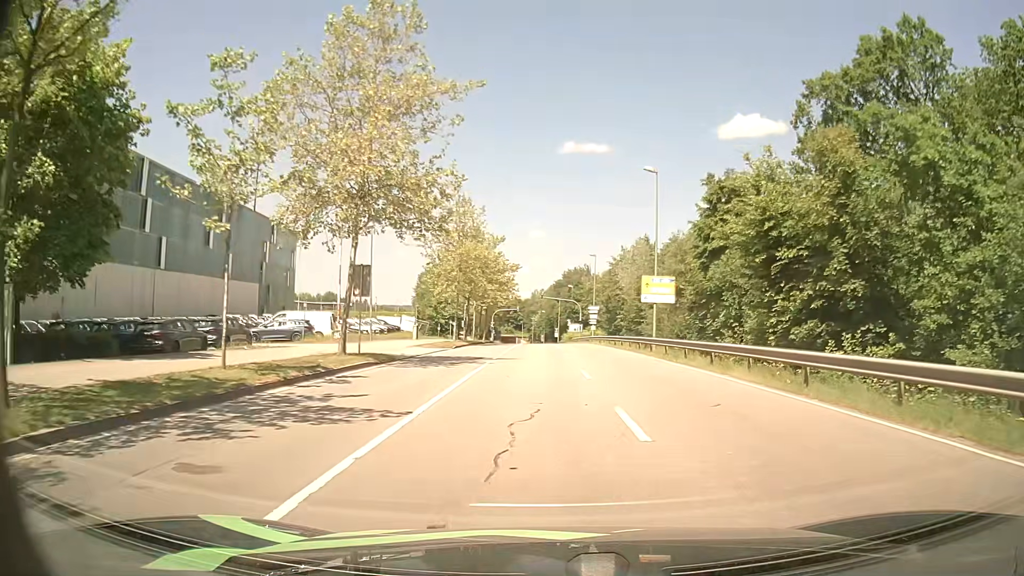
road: secondary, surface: asphalt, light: Day
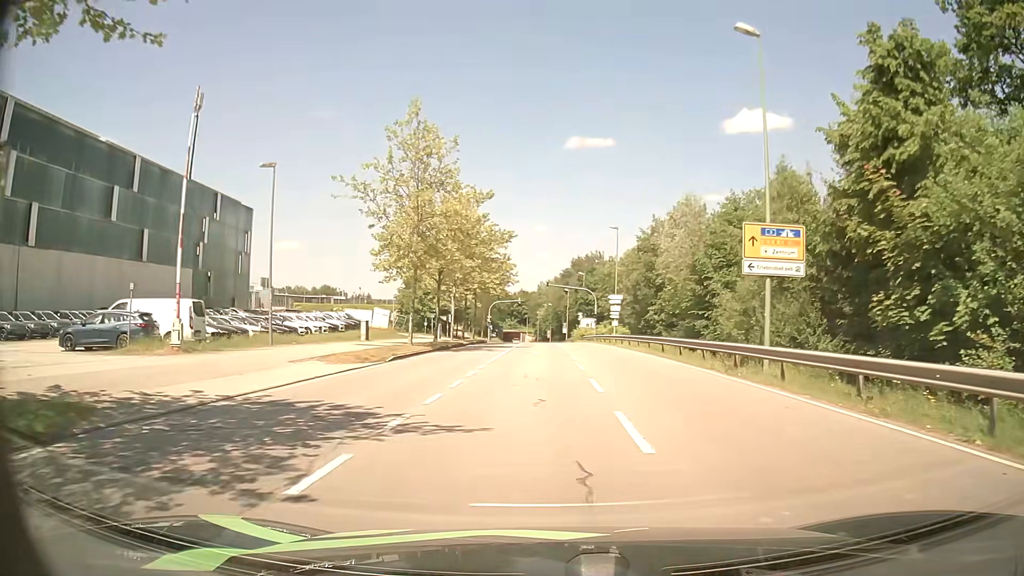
(0.0, +18.6) m; -1°
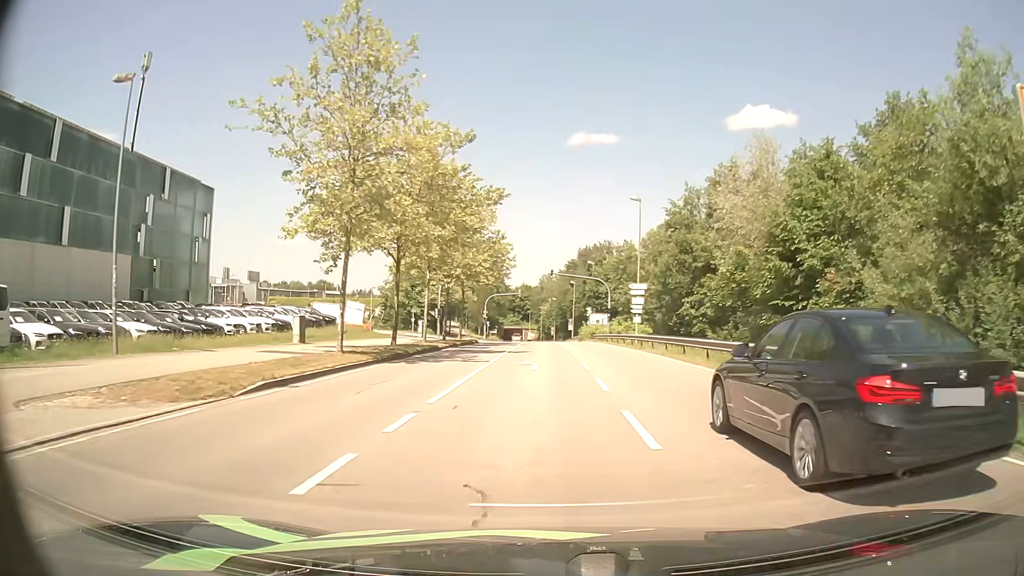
(0.0, +12.1) m; 0°
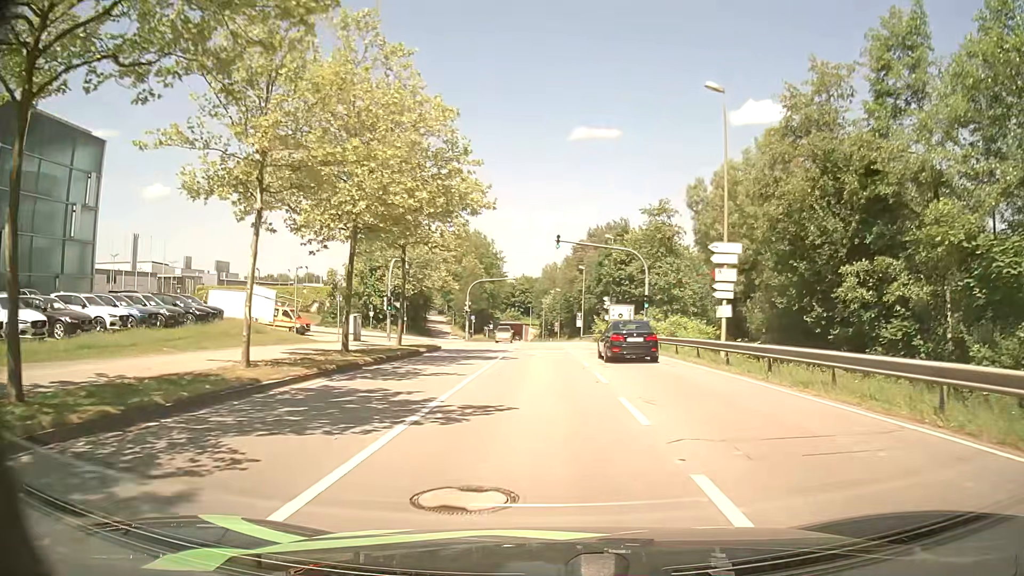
(-0.1, +22.2) m; 0°
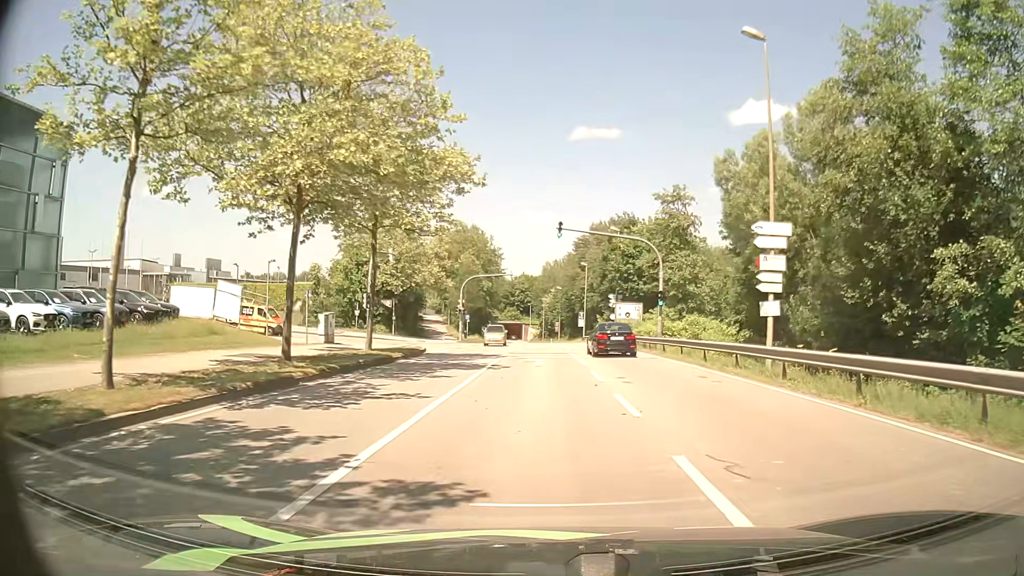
(0.0, +5.1) m; 0°
